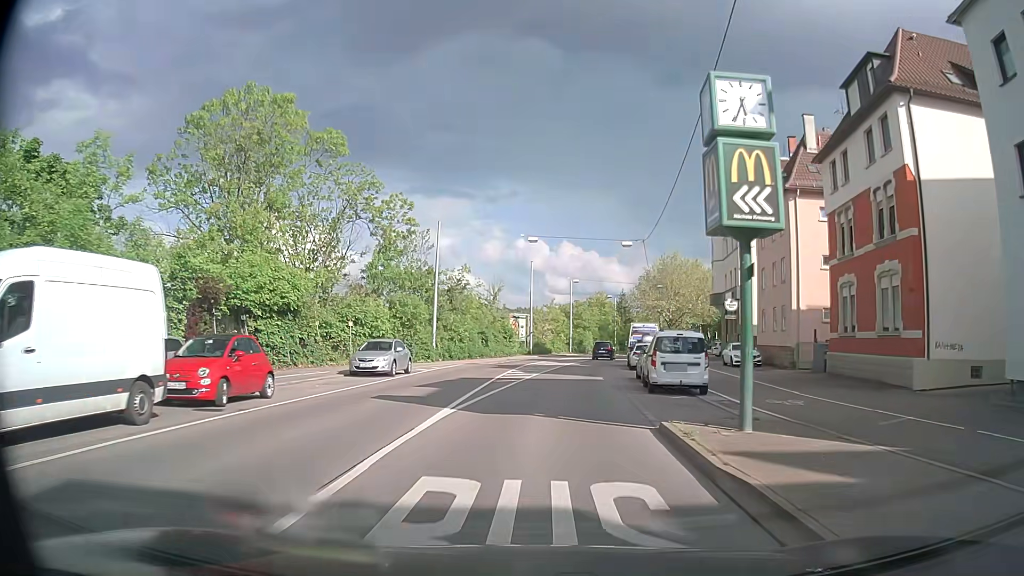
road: secondary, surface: asphalt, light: Day
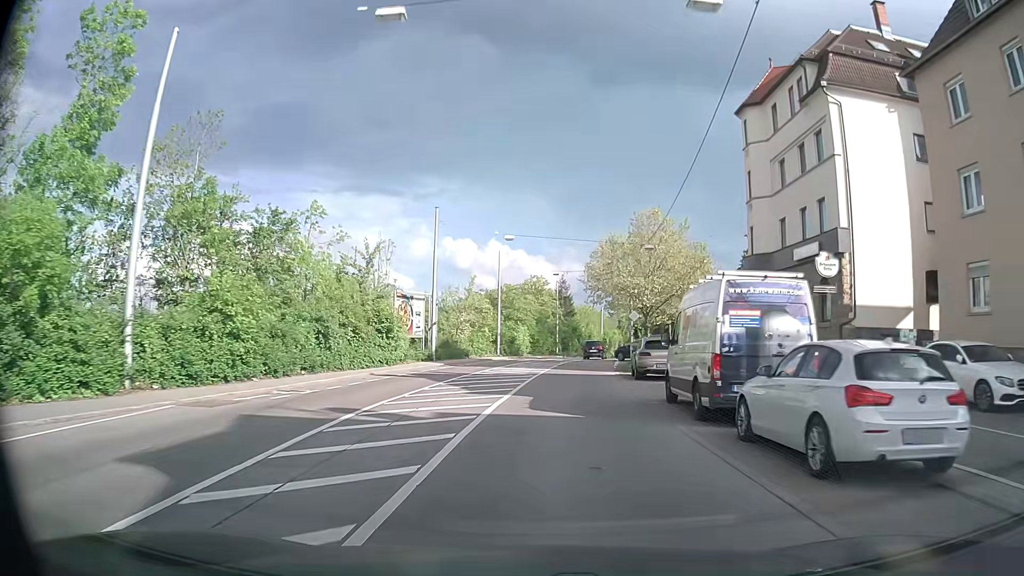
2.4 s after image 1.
(+1.6, +29.2) m; +7°
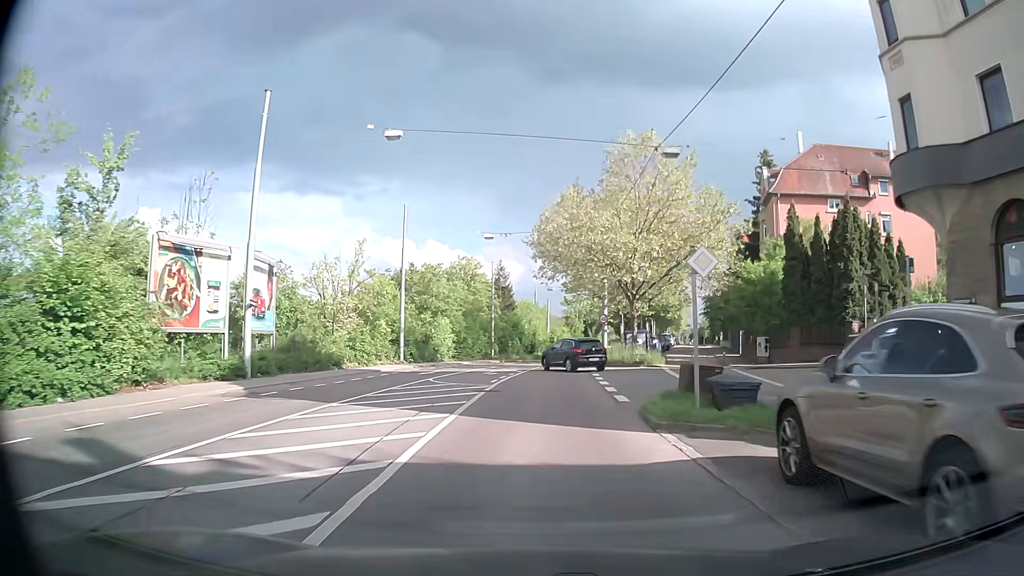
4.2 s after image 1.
(+0.9, +22.1) m; +4°
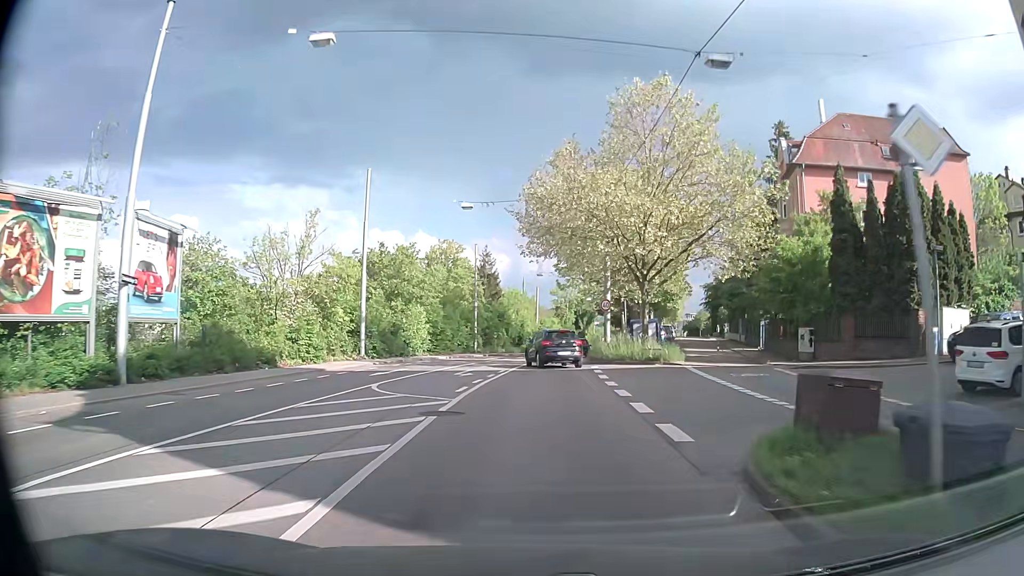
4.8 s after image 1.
(+0.2, +7.2) m; +2°
